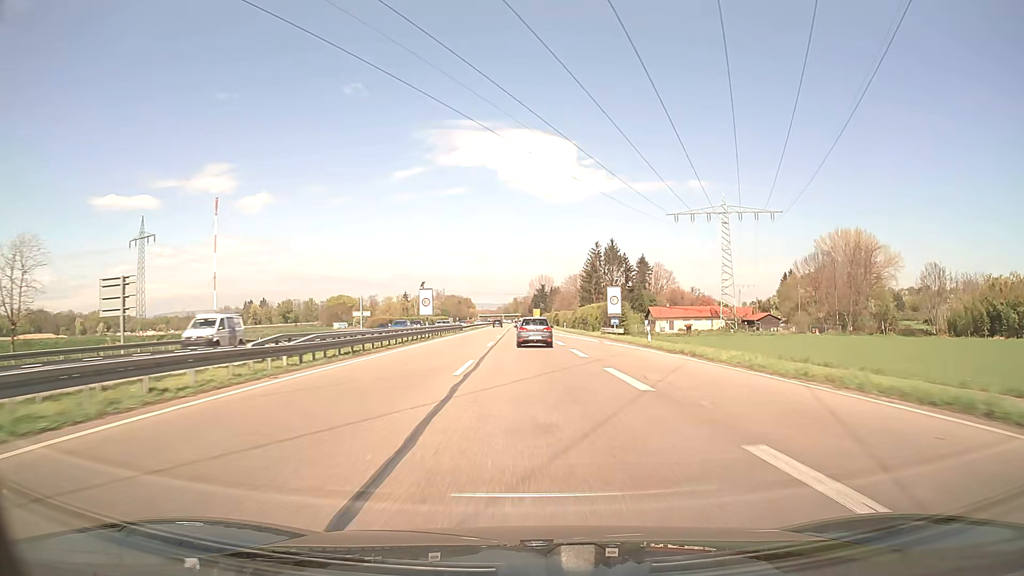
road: trunk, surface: asphalt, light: Day
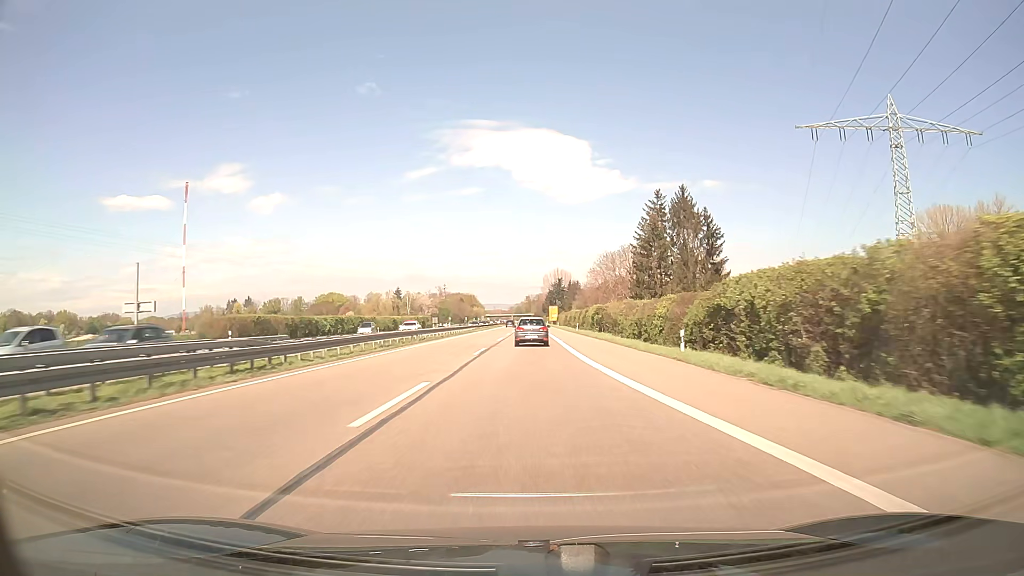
(-0.6, +63.6) m; -1°
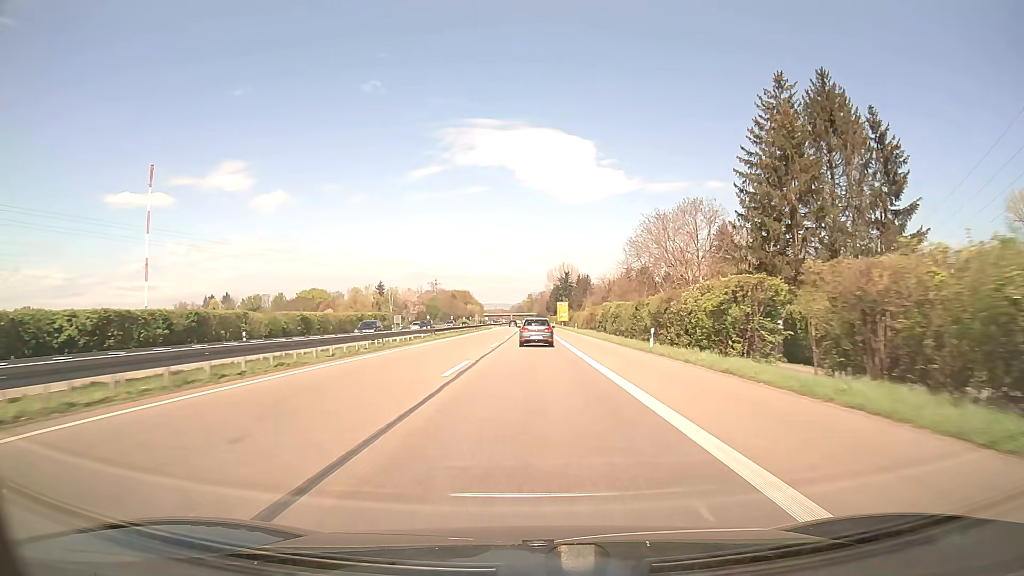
(-0.2, +47.8) m; 0°
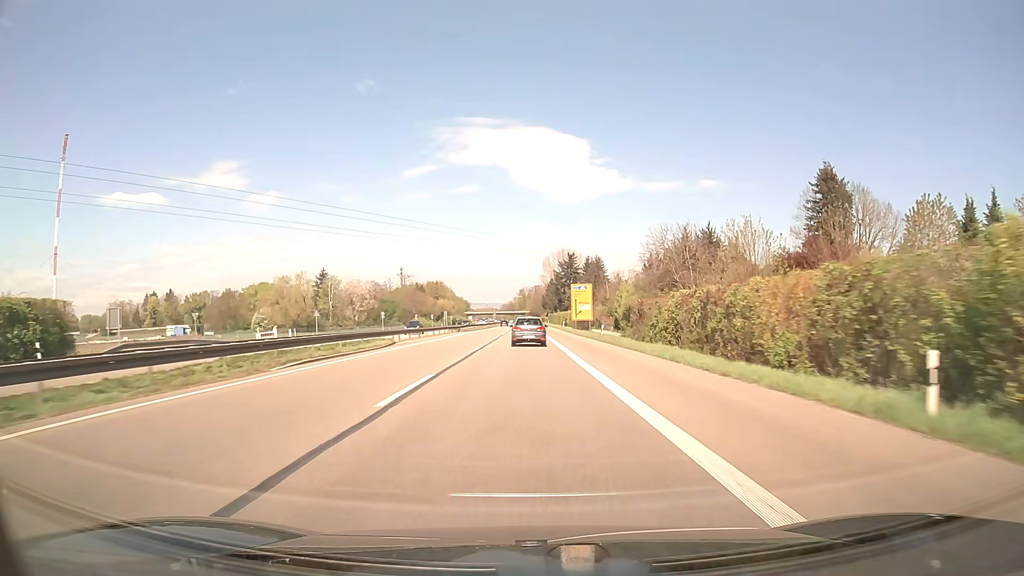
(+0.3, +79.5) m; +1°
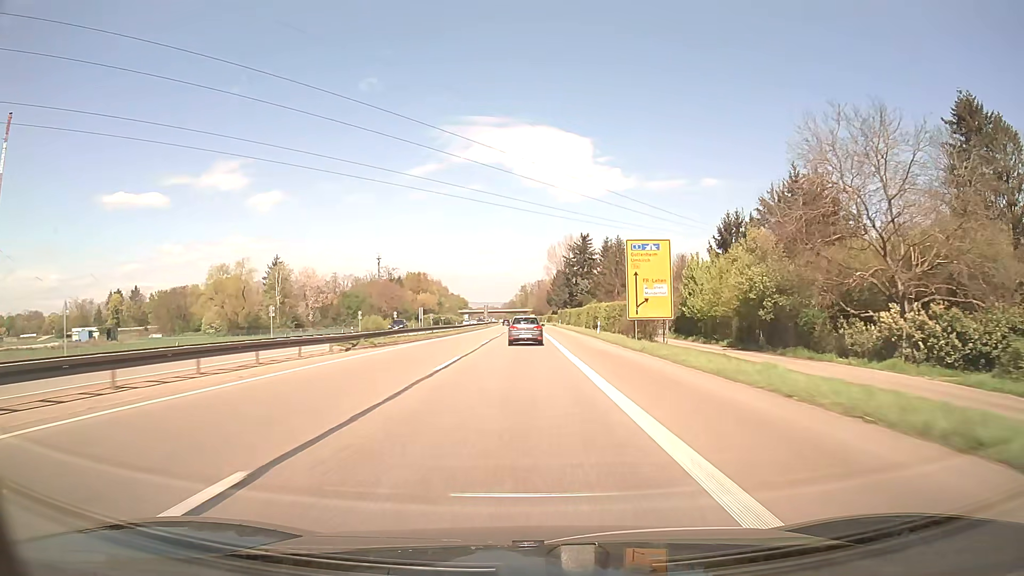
(-0.3, +47.6) m; 0°
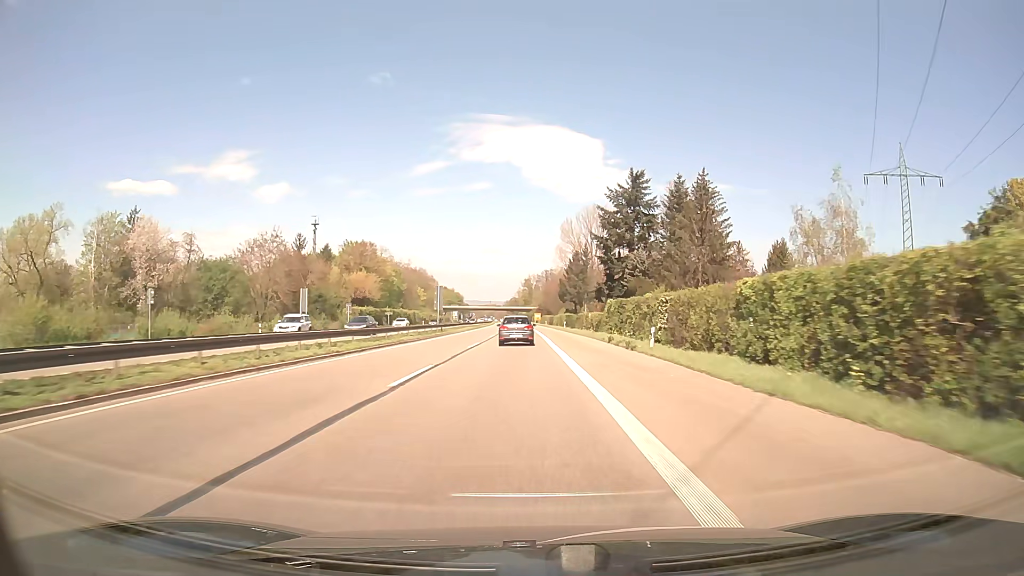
(-0.2, +78.6) m; 0°
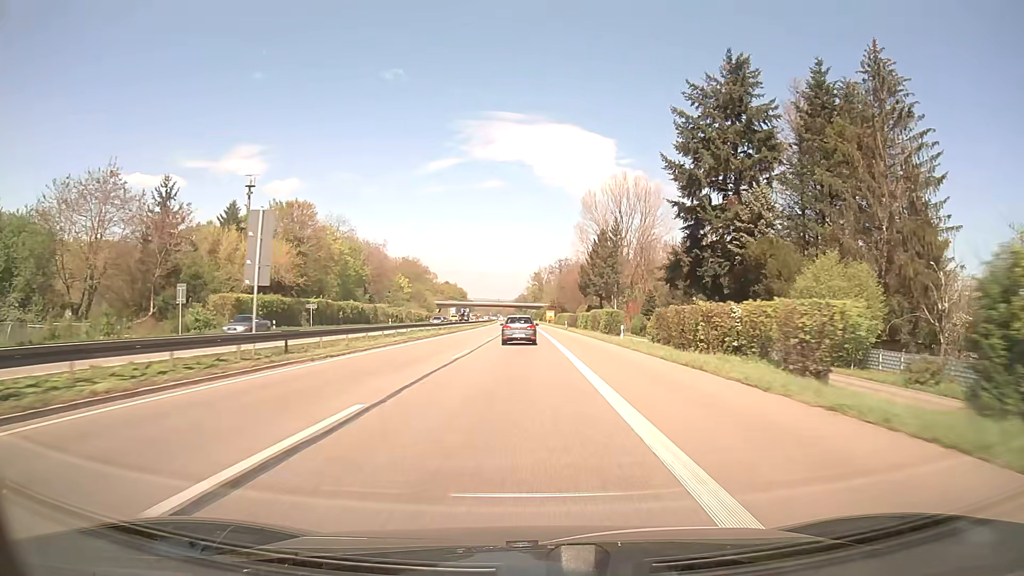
(-0.4, +46.0) m; -1°
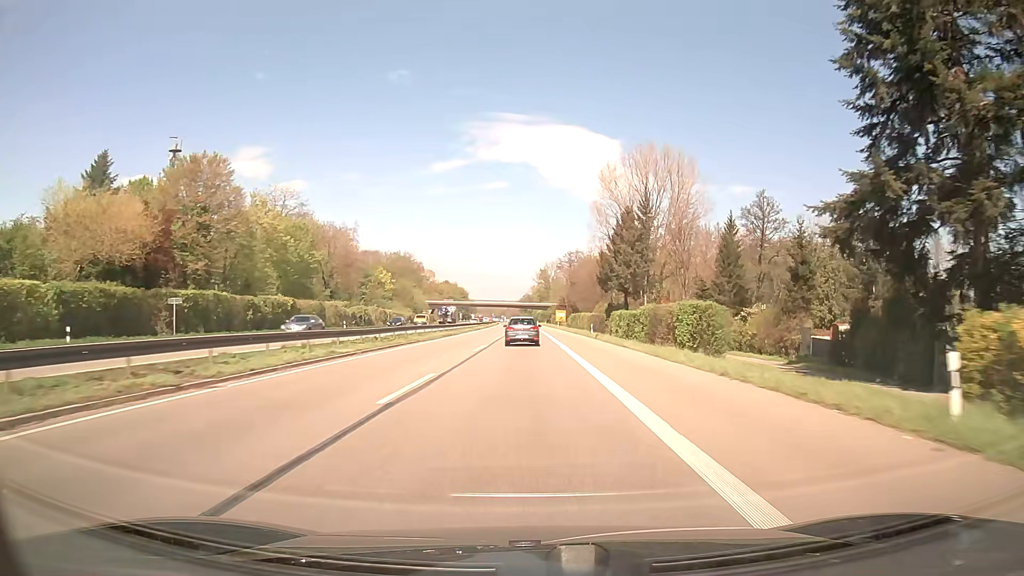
(-0.1, +30.2) m; 0°
(0, +10) (0, +20) (0, +30) (0, +40) (0, +50) (0, +60) (0, +70) (0, +80) (-1, +90) (-1, +100) m
